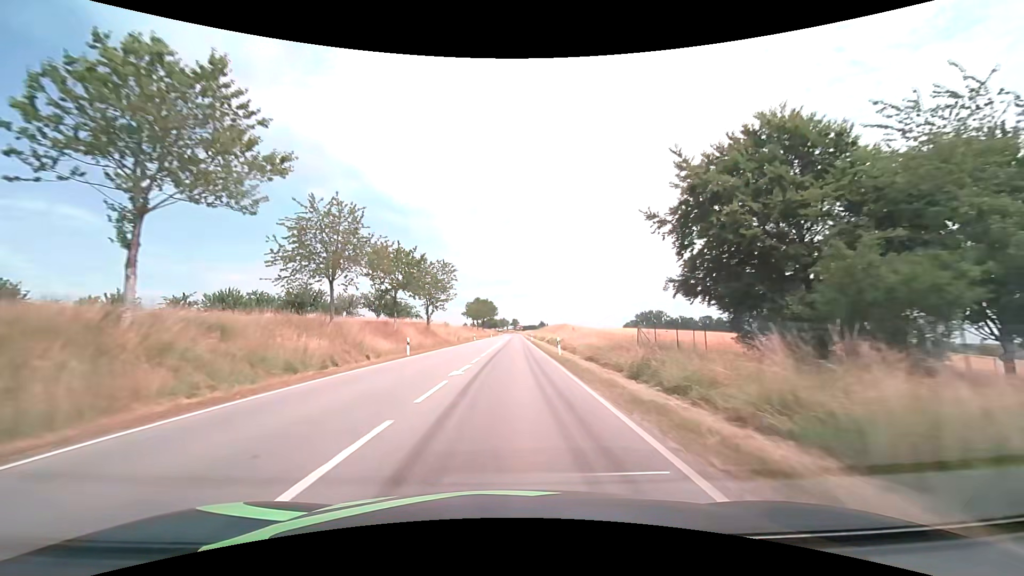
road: secondary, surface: asphalt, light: Day
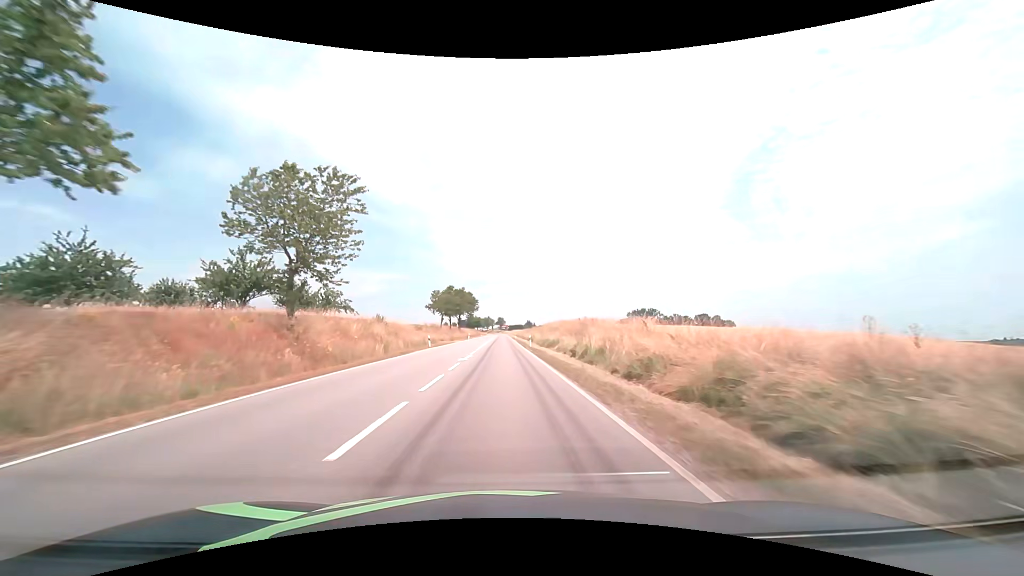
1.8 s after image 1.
(+0.5, +34.4) m; +2°
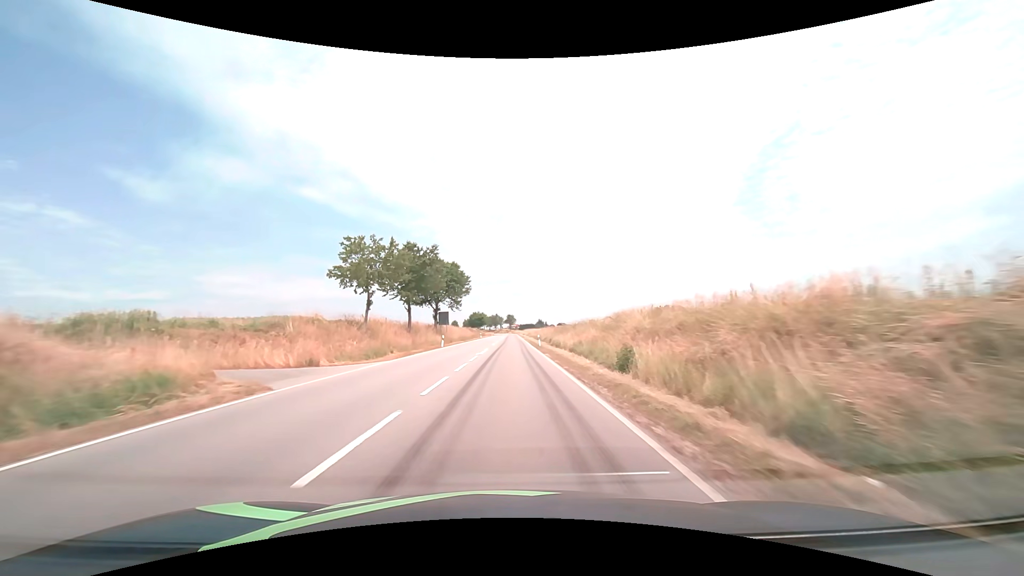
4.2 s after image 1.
(-0.4, +49.7) m; -1°
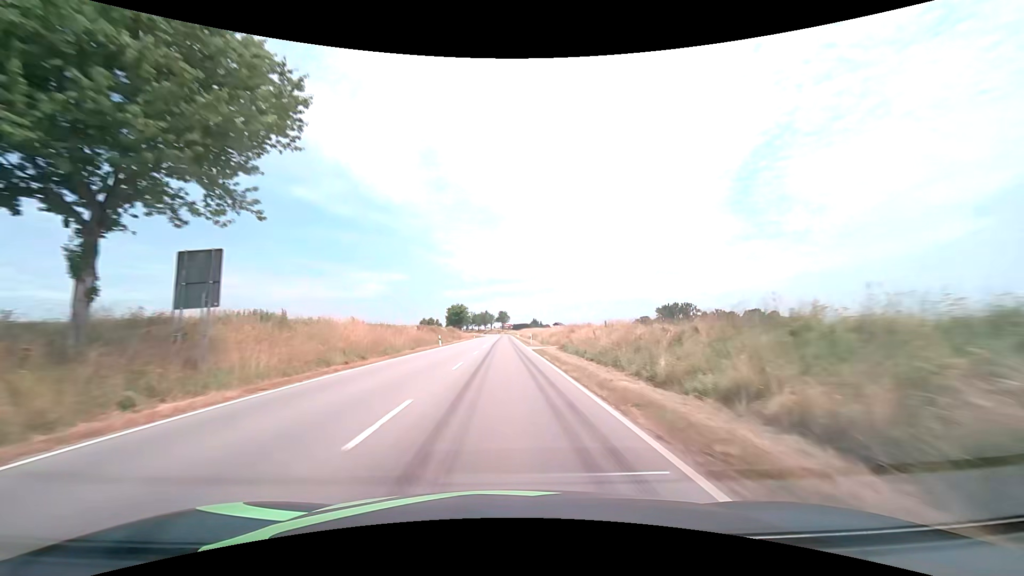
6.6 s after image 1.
(+0.5, +53.4) m; +1°
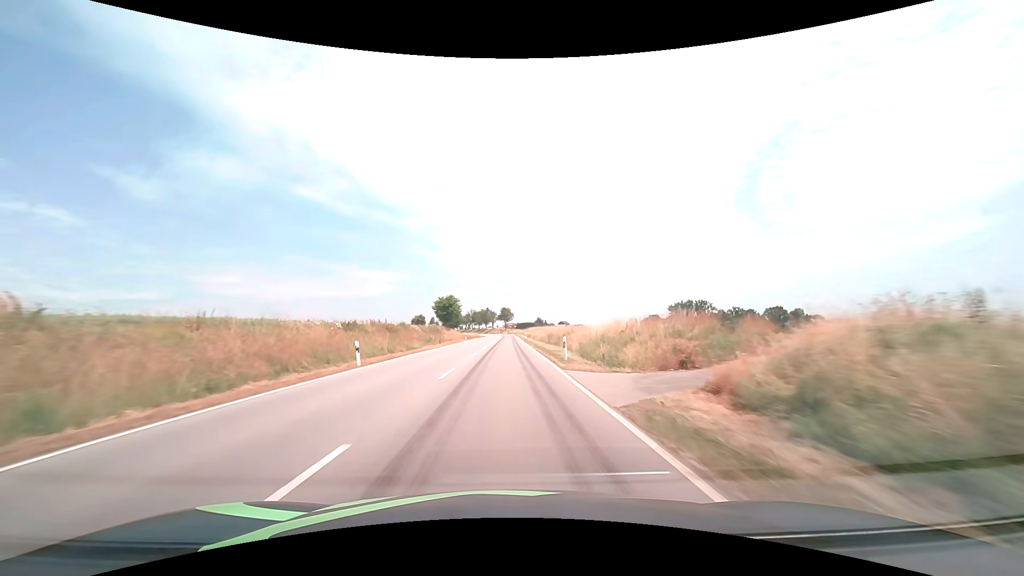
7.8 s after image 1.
(-0.1, +27.9) m; 0°
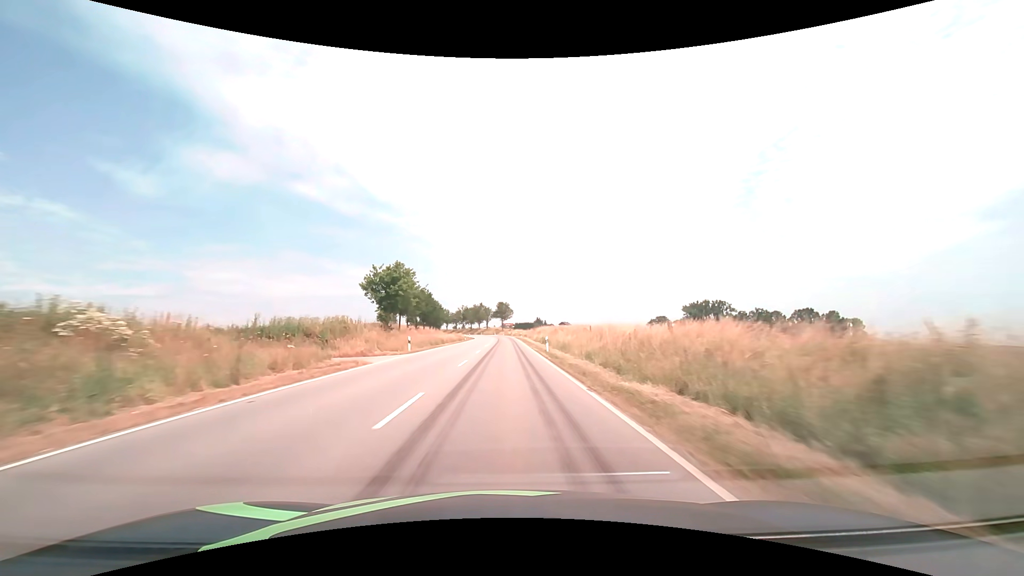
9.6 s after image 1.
(-0.2, +43.2) m; 0°
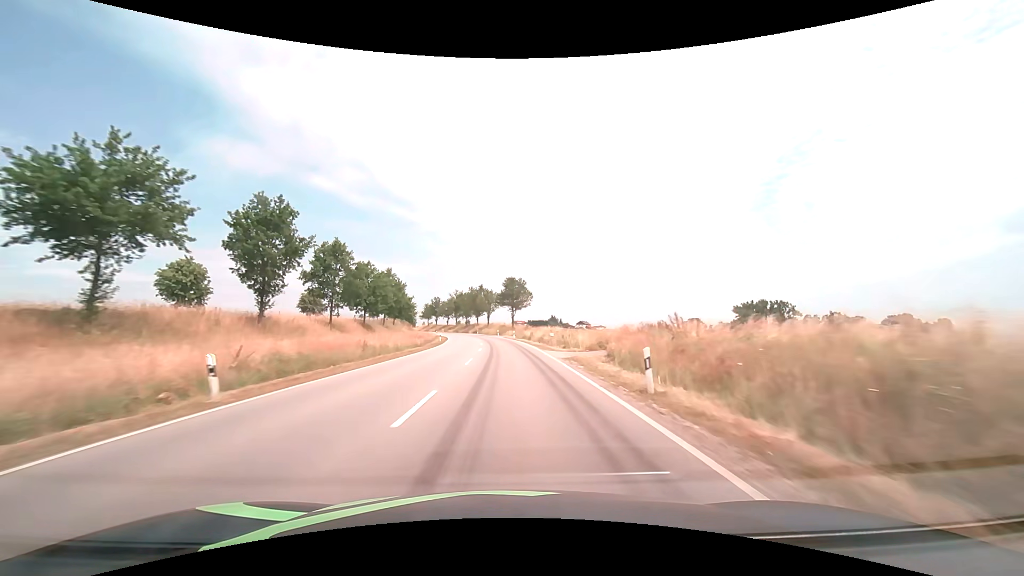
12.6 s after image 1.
(-0.4, +72.4) m; -1°
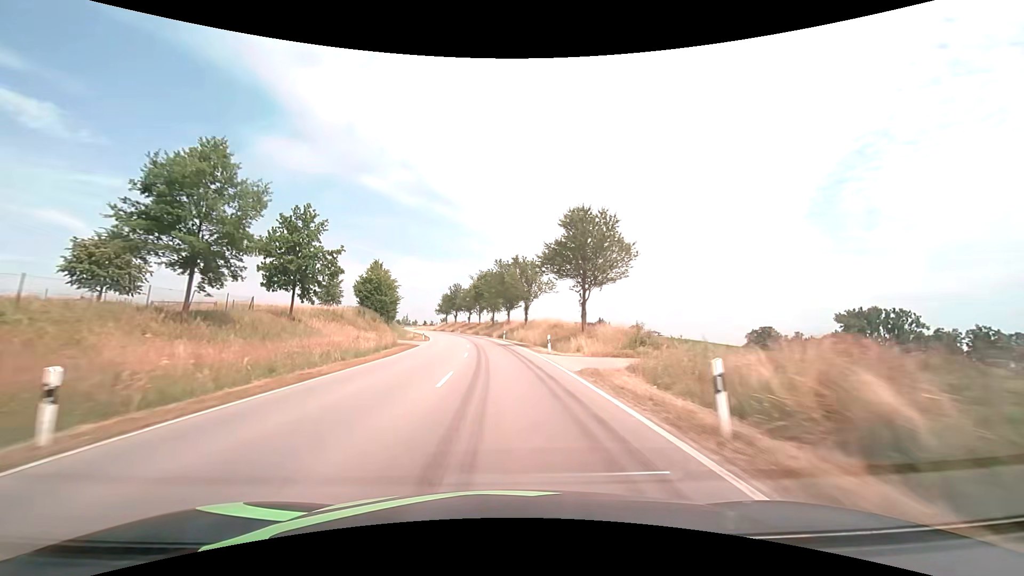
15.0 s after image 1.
(-1.3, +55.2) m; -4°
(0, +10) (0, +20) (-1, +30) (-2, +40) (-3, +50) (-4, +60) (-5, +70) (-7, +80) (-9, +89) (-12, +99) m
